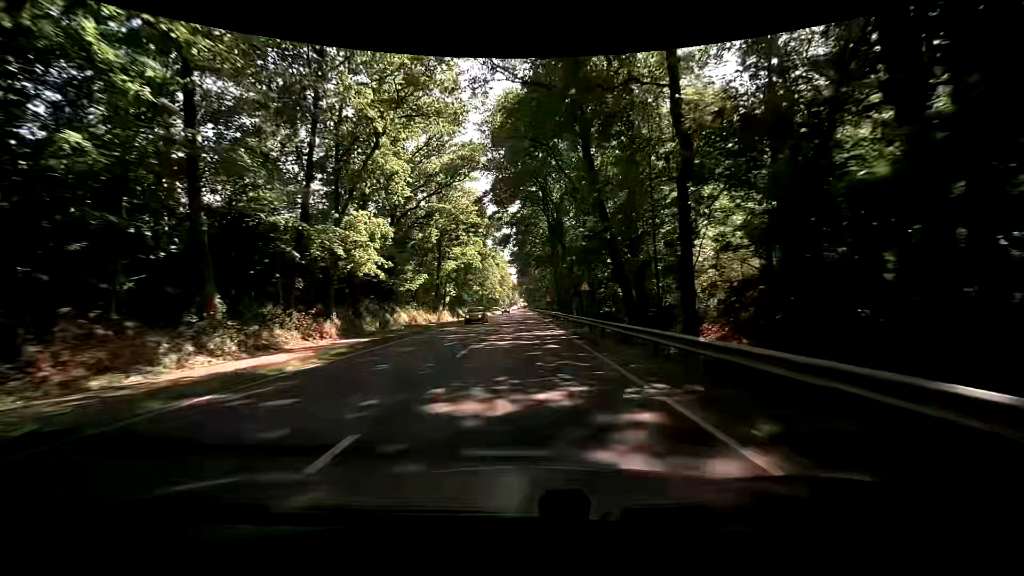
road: primary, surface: asphalt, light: Day
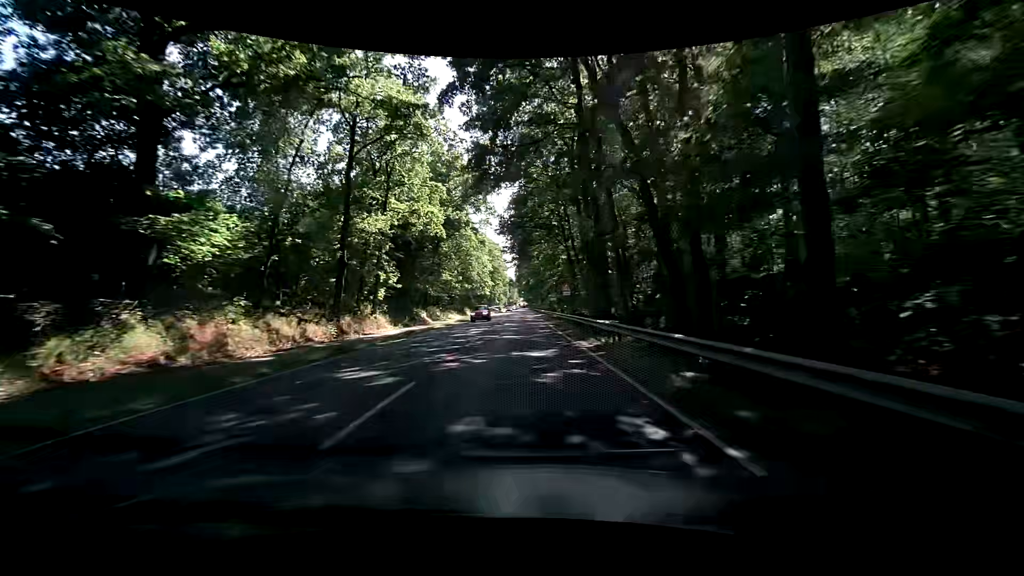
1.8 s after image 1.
(+0.4, +32.4) m; +1°
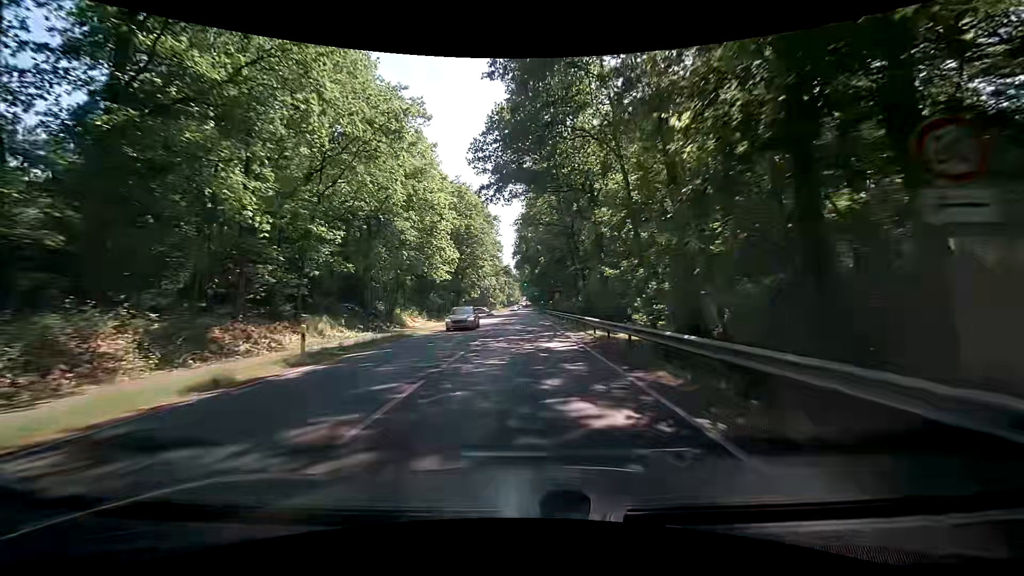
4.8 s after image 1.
(0.0, +54.0) m; +1°
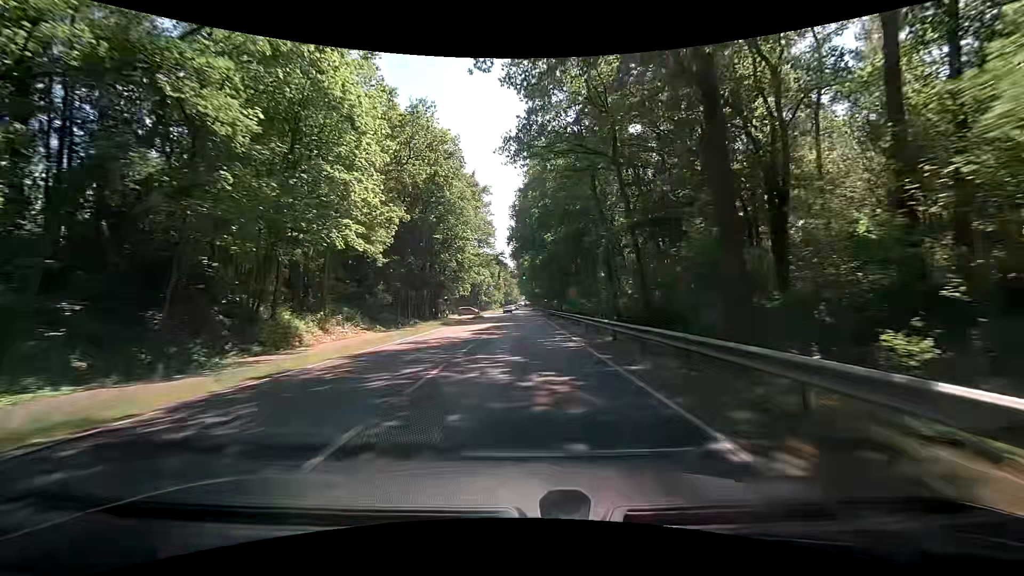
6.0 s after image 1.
(-0.2, +21.6) m; 0°
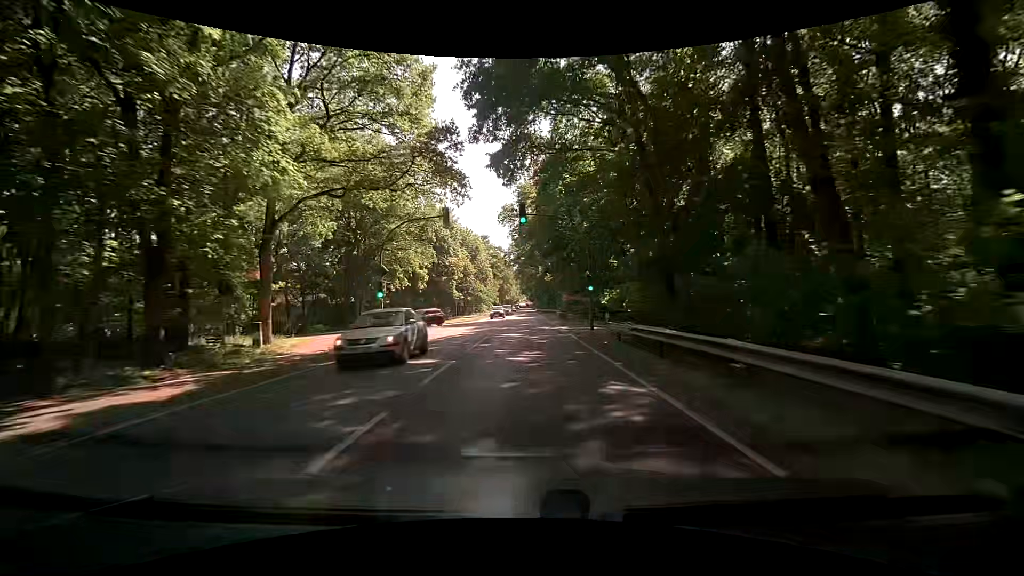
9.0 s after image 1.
(-0.7, +54.0) m; -1°
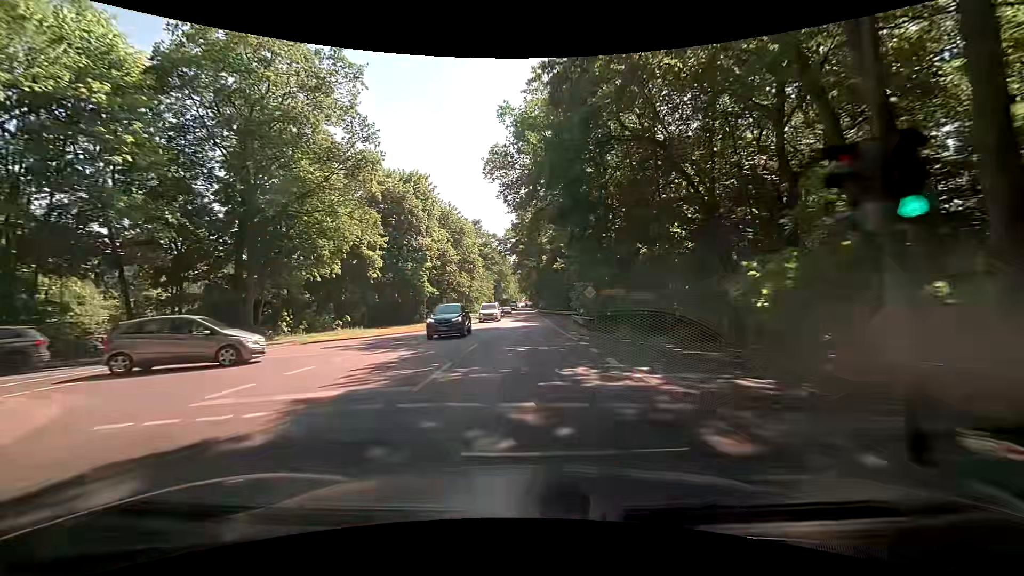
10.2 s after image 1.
(0.0, +21.6) m; -1°
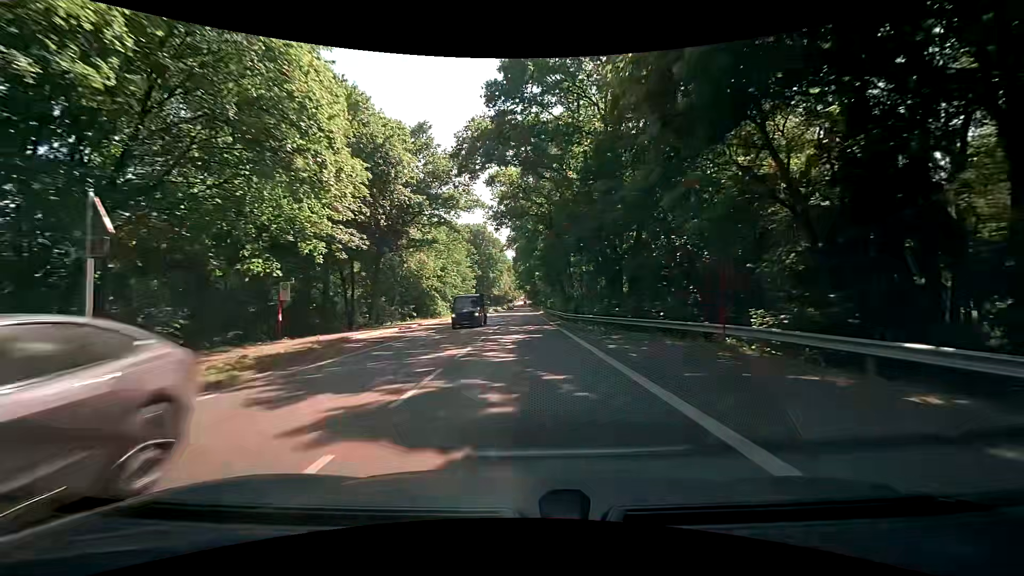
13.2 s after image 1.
(+1.0, +54.0) m; +2°
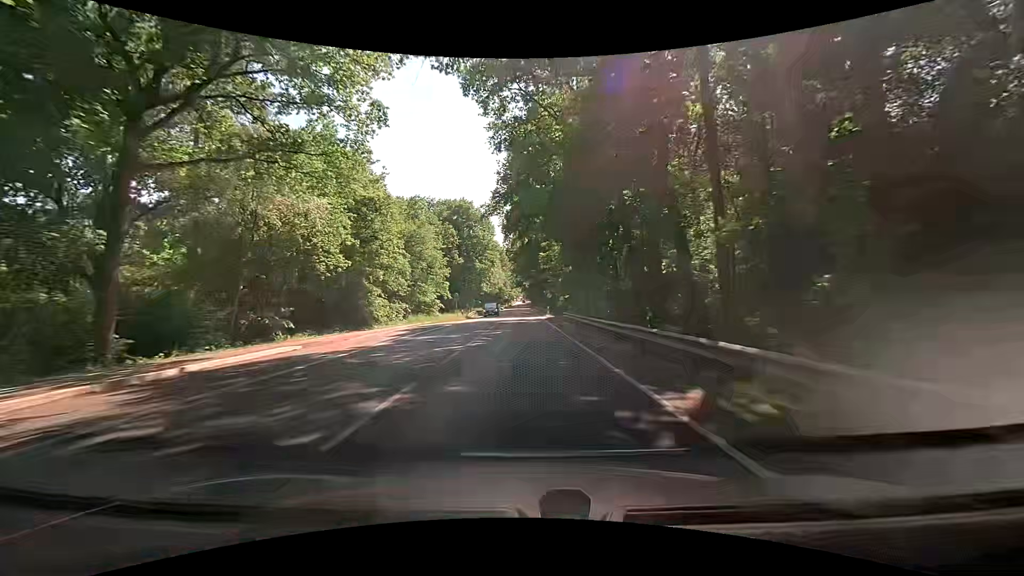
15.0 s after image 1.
(-0.1, +32.4) m; -1°
(0, +10) (0, +20) (0, +30) (0, +40) (0, +50) (0, +60) (0, +70) (0, +80) (0, +90) (0, +100) m
